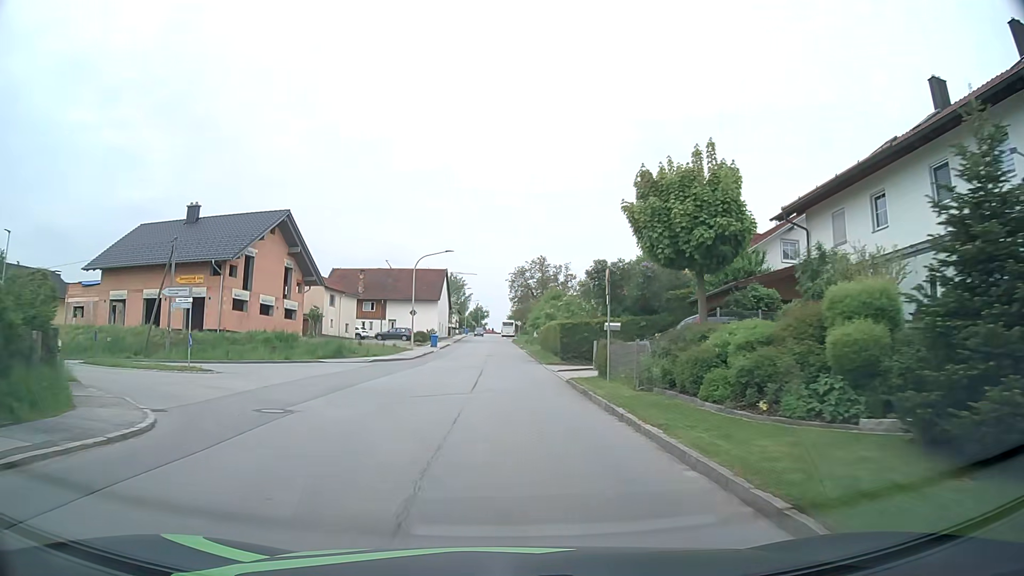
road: tertiary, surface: asphalt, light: Day
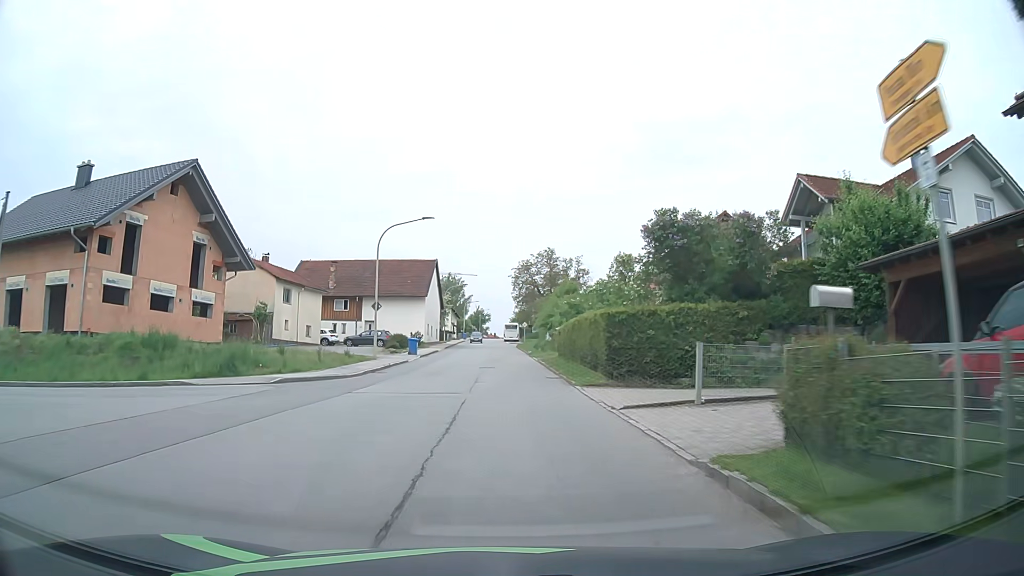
(0.0, +15.1) m; 0°
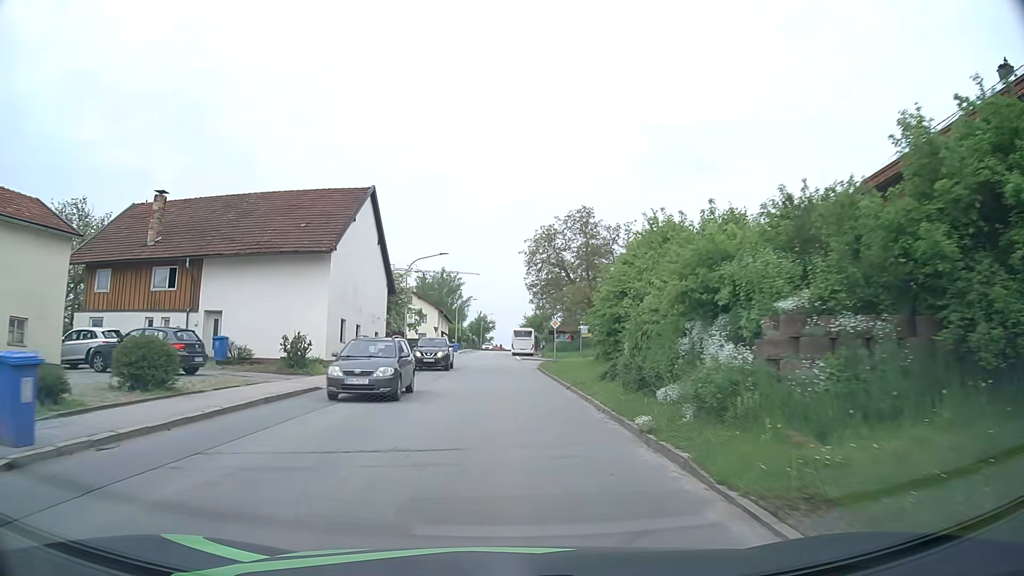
(-0.3, +37.4) m; 0°
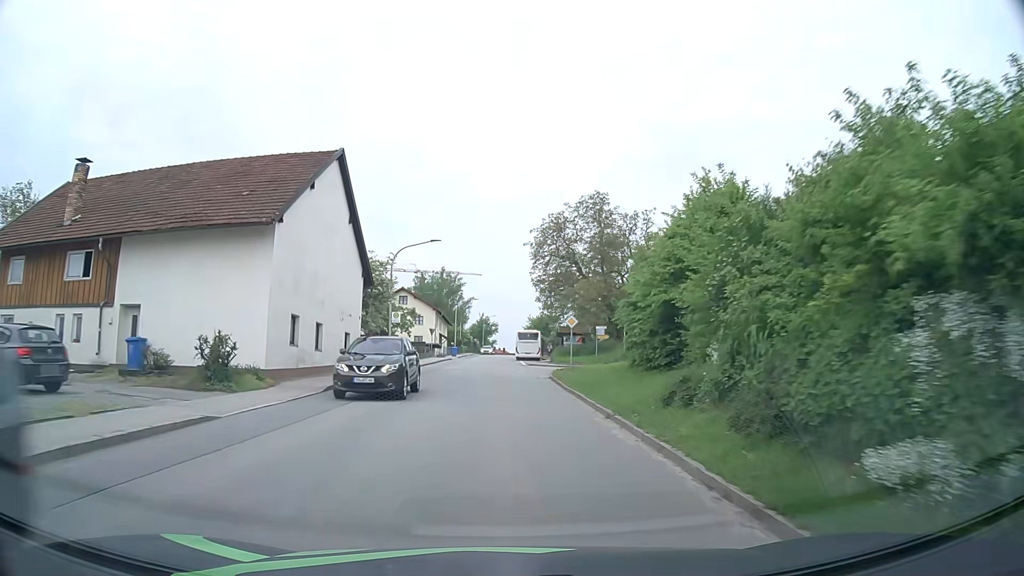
(-0.1, +7.5) m; -1°
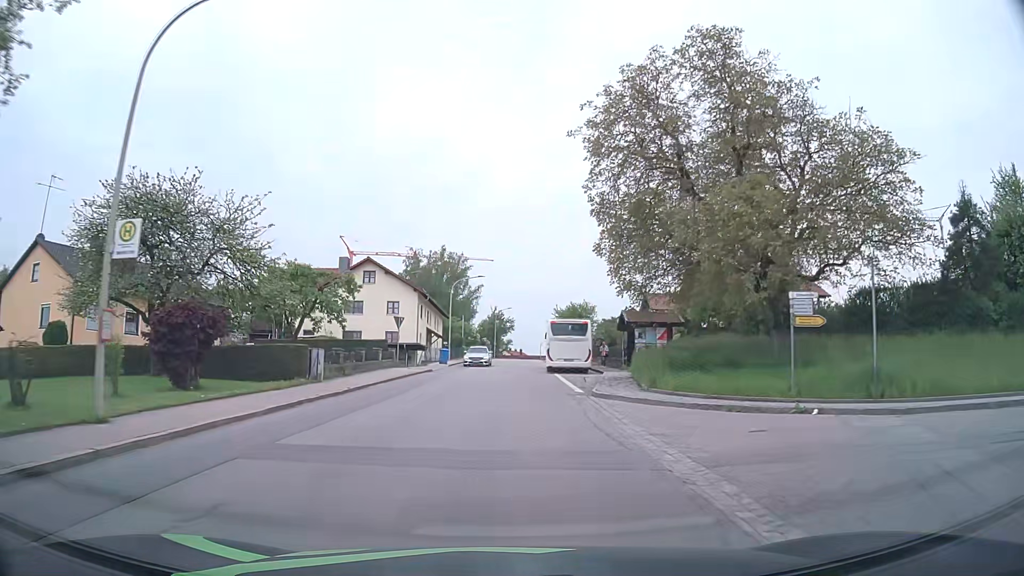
(-0.3, +30.1) m; -2°
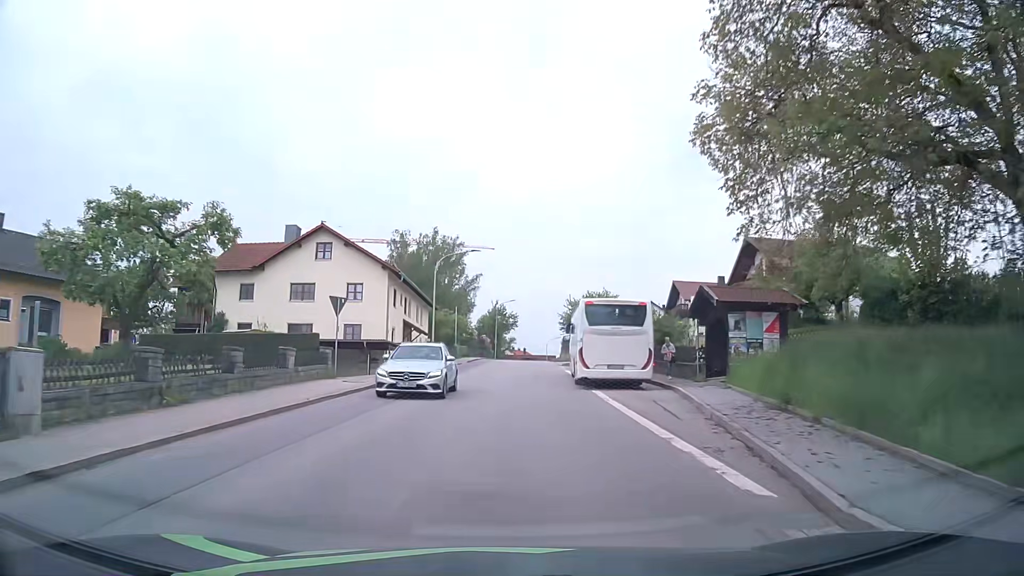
(+0.1, +15.2) m; 0°
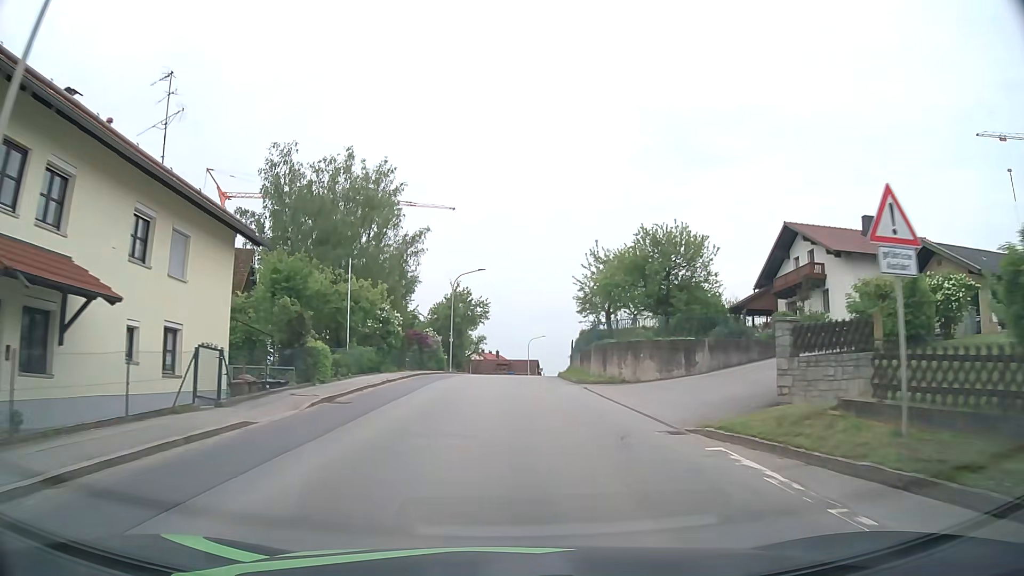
(+0.5, +38.1) m; +2°
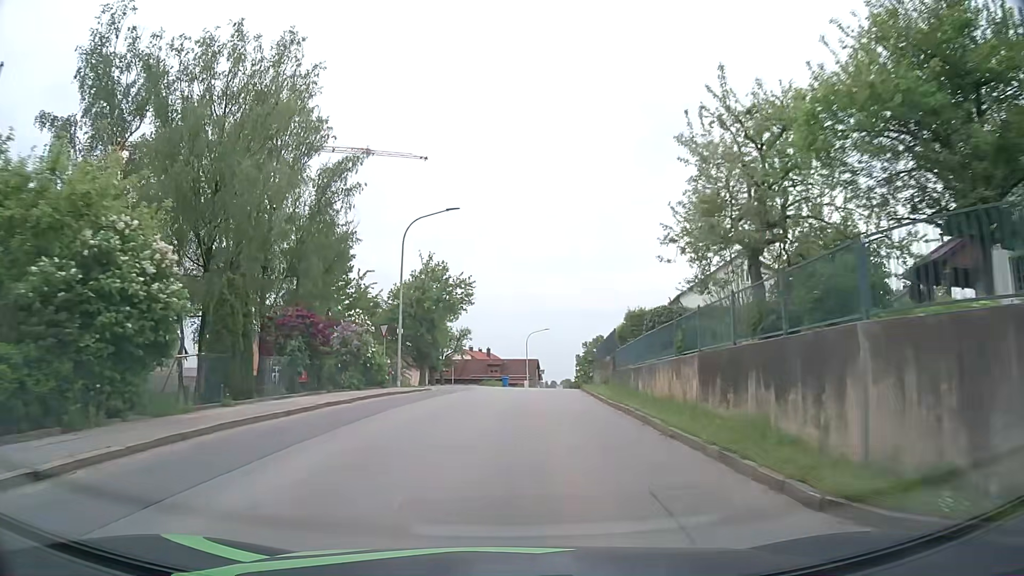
(+0.2, +22.9) m; +1°
(0, +10) (0, +20) (+1, +30) (+2, +40) (+3, +50) (+4, +60) (+6, +70) (+8, +79) (+11, +89) (+14, +99) m
